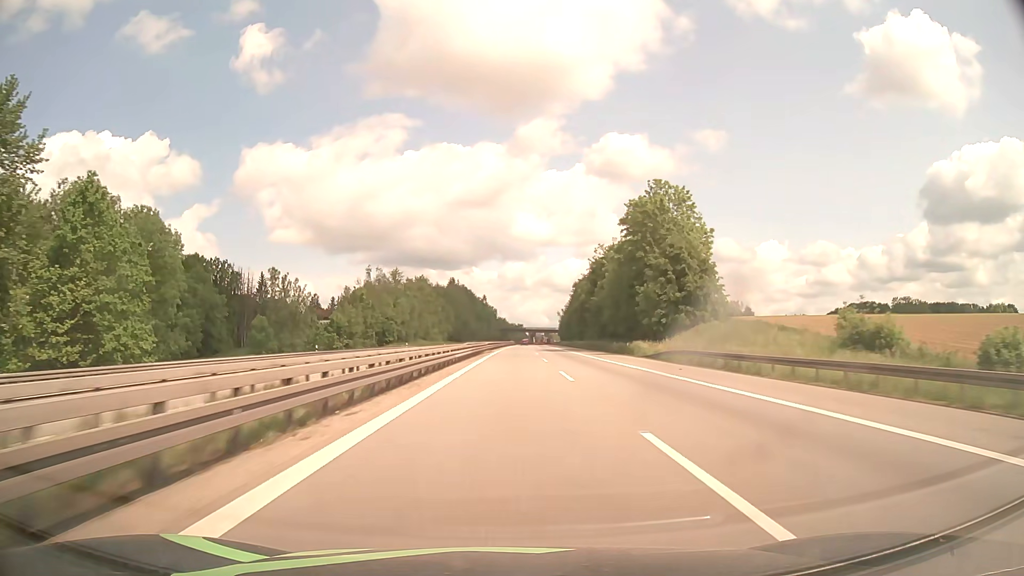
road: motorway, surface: asphalt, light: Day
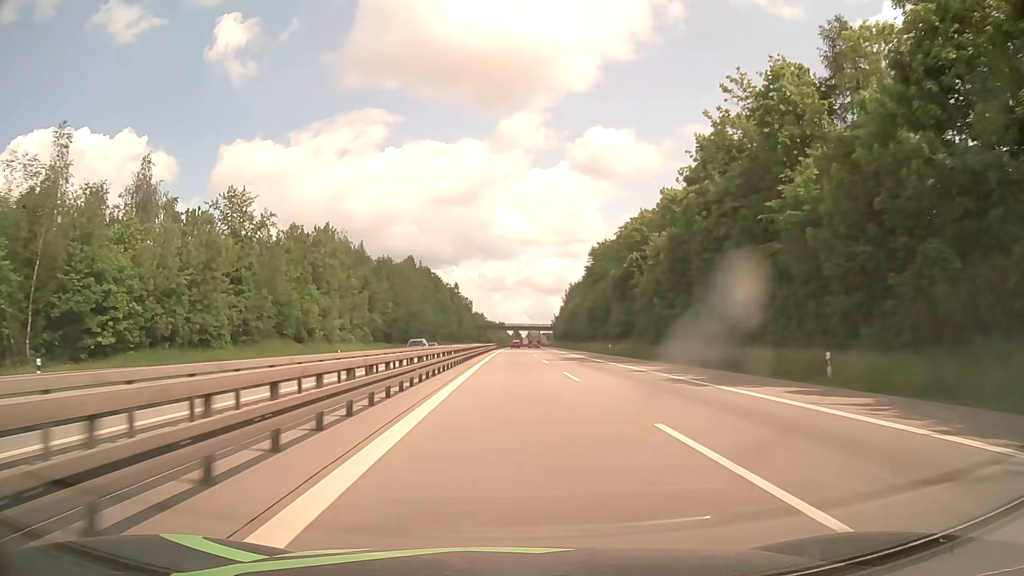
(+1.0, +89.2) m; +2°
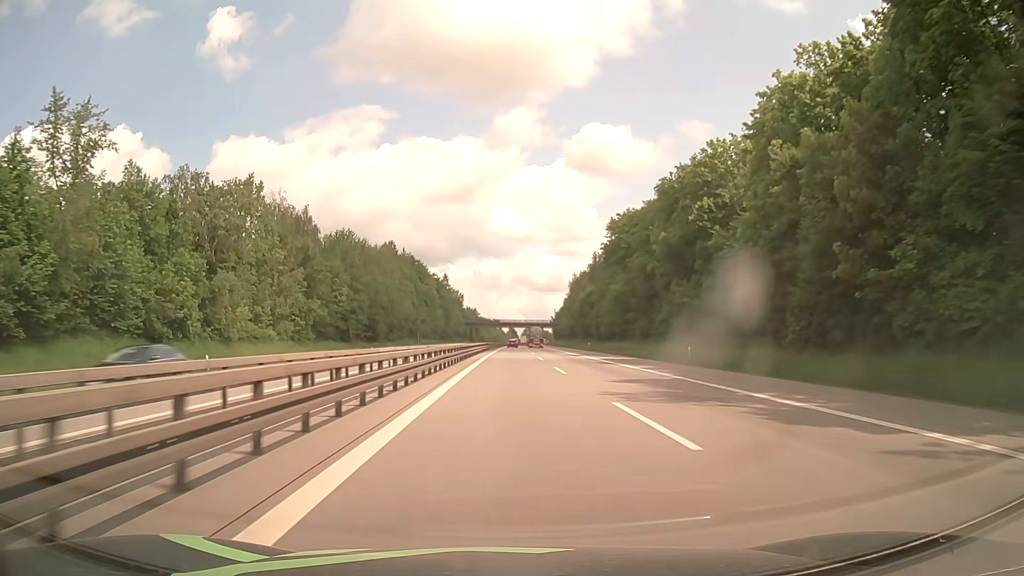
(+0.1, +32.2) m; 0°
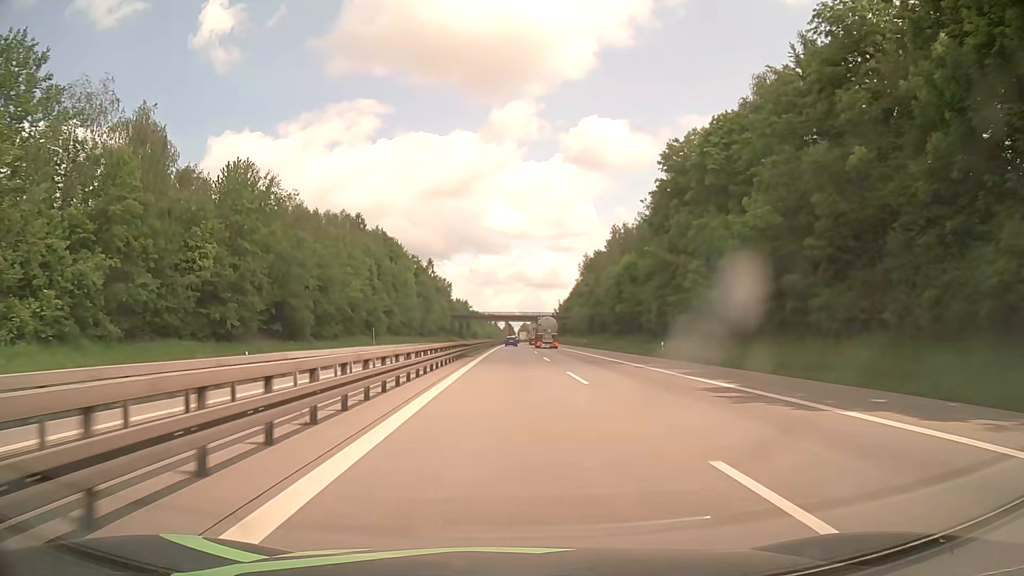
(+0.1, +43.0) m; 0°
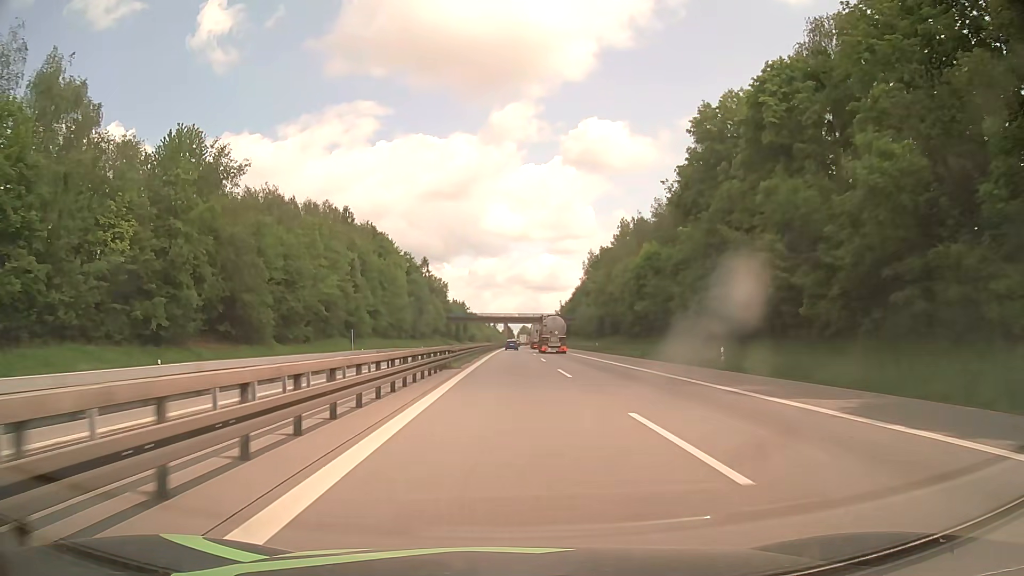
(+0.1, +12.8) m; 0°
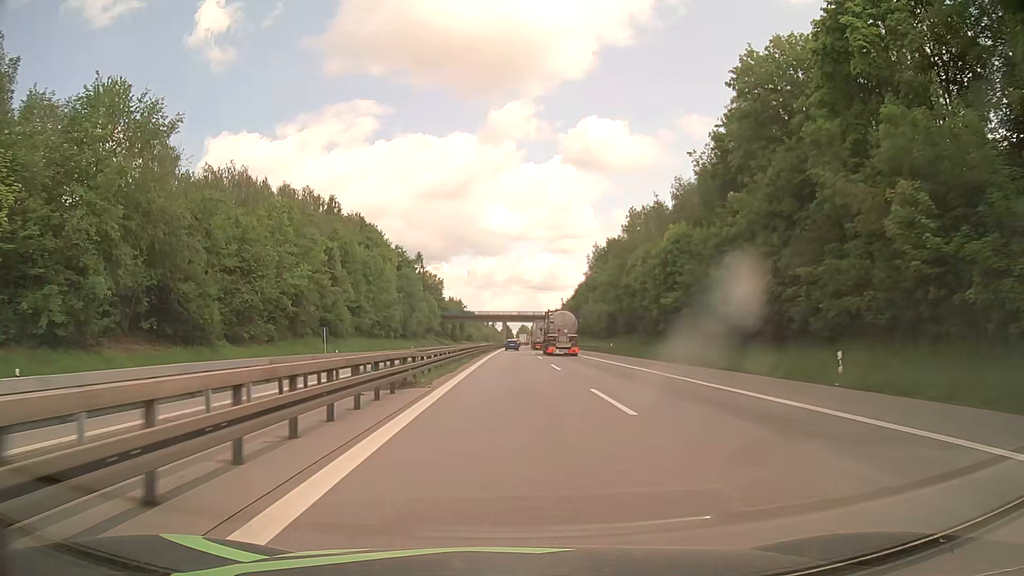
(0.0, +12.2) m; 0°
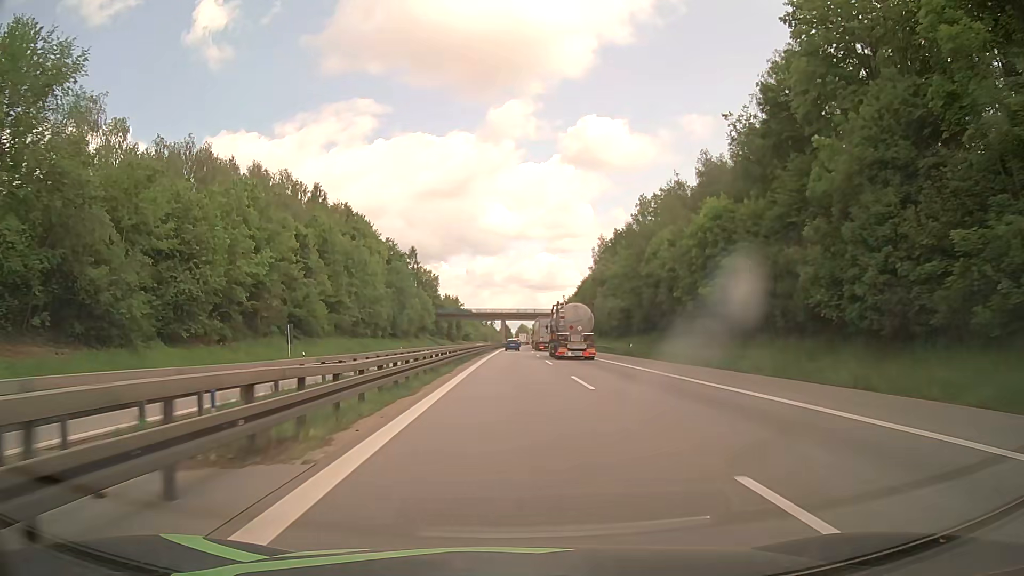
(0.0, +11.6) m; 0°
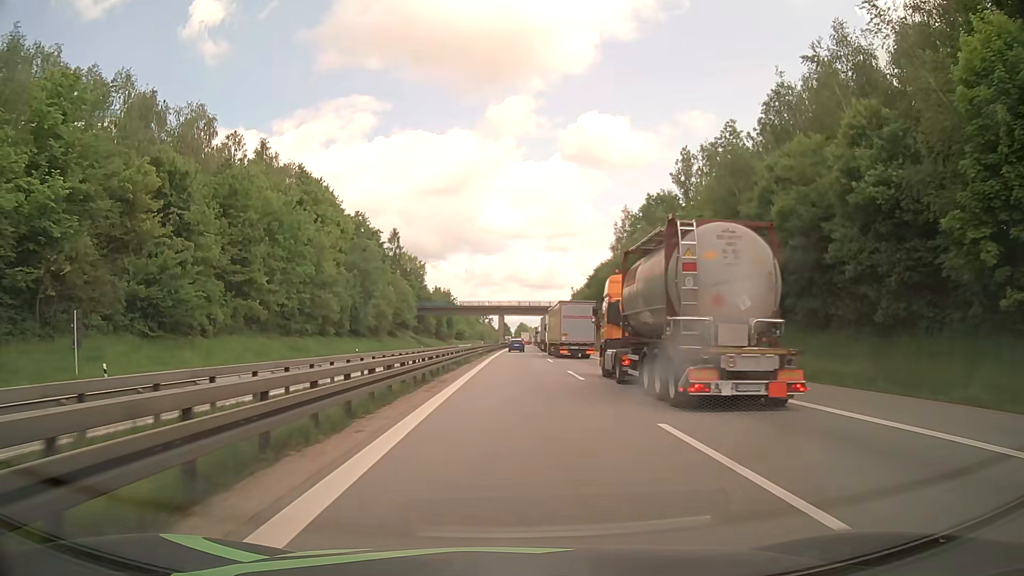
(+0.1, +31.6) m; 0°
(0, +10) (0, +20) (0, +30) (0, +40) (0, +50) (+1, +60) (+1, +70) (+1, +80) (+1, +90) (+1, +100) m
